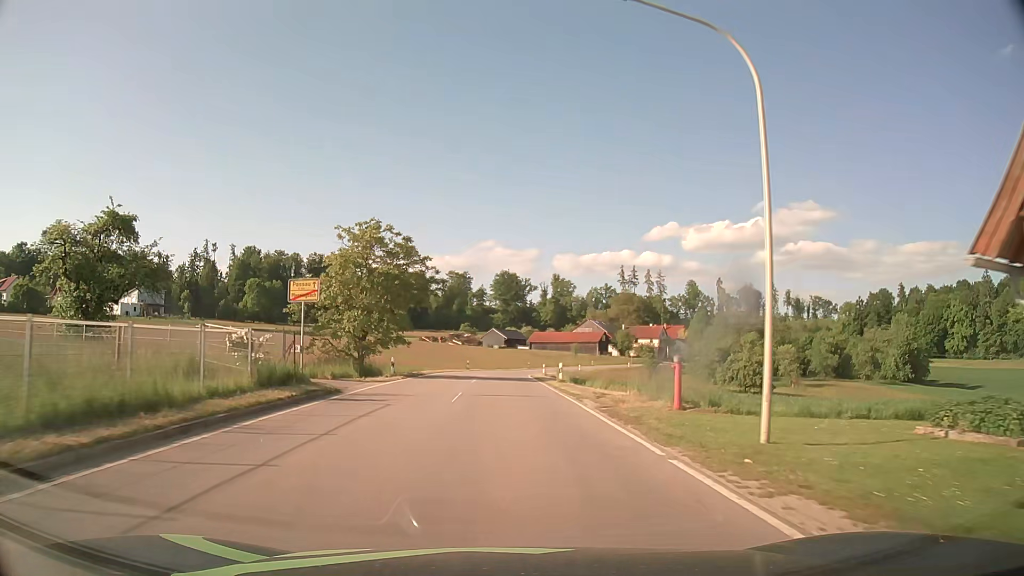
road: tertiary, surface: asphalt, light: Day
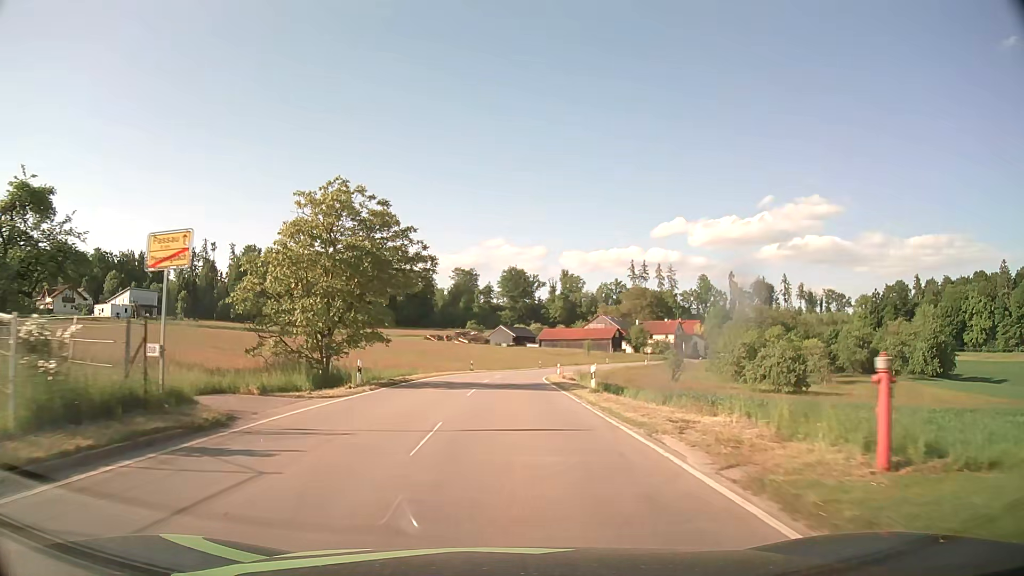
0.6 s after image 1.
(-0.1, +9.1) m; -1°
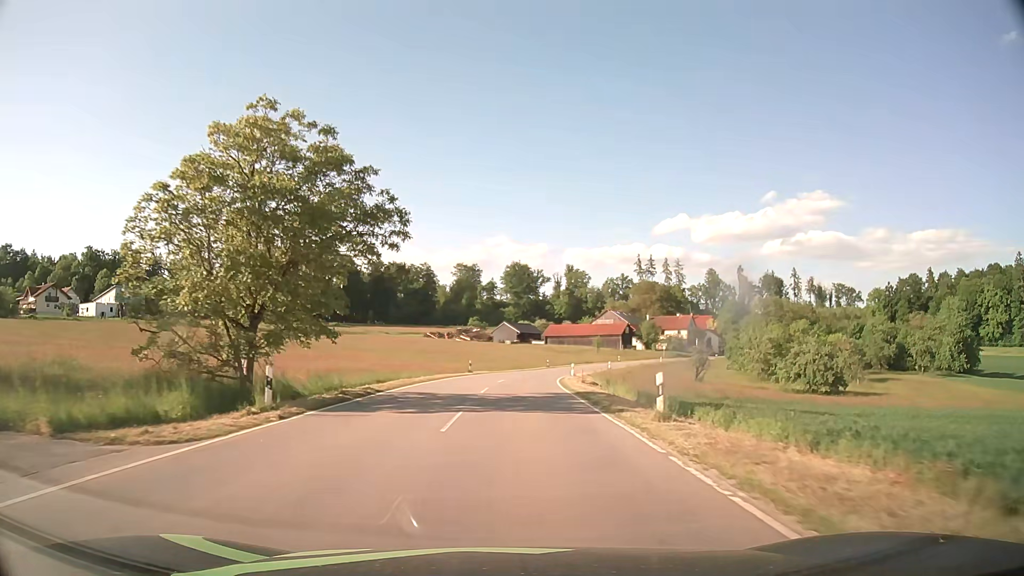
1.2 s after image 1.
(0.0, +9.4) m; 0°
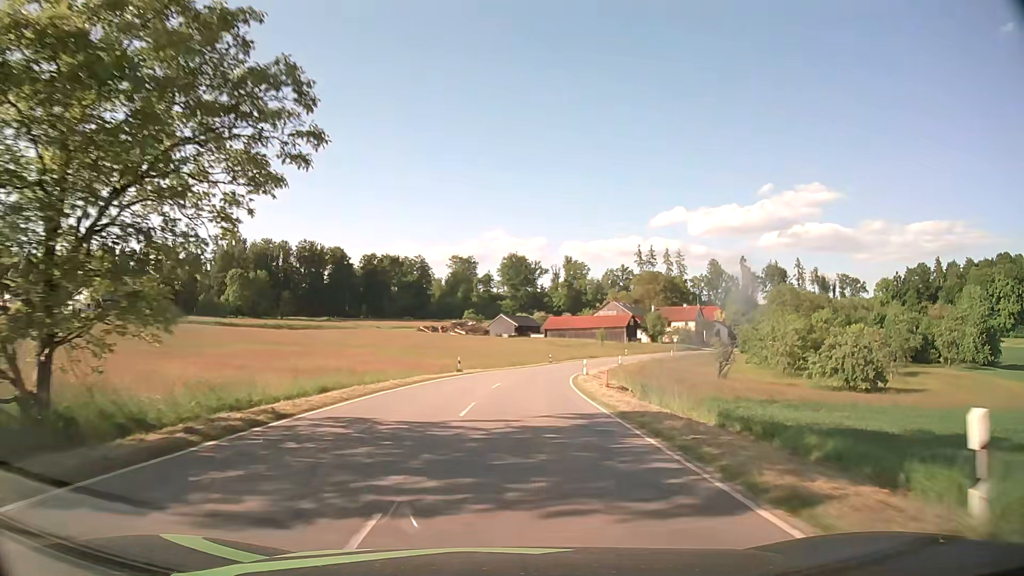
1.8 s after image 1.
(0.0, +9.7) m; 0°
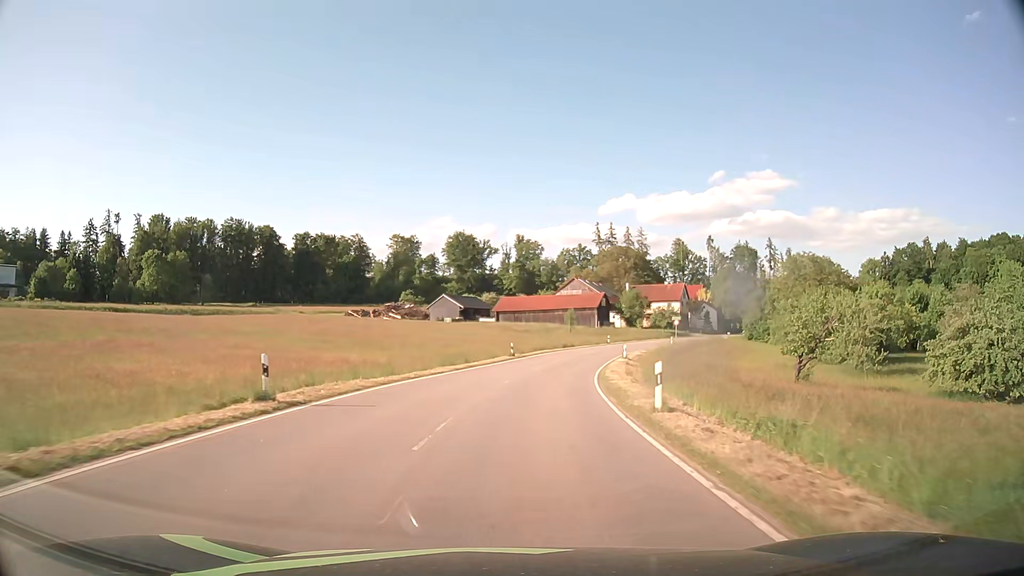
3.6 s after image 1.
(+0.8, +29.2) m; +4°
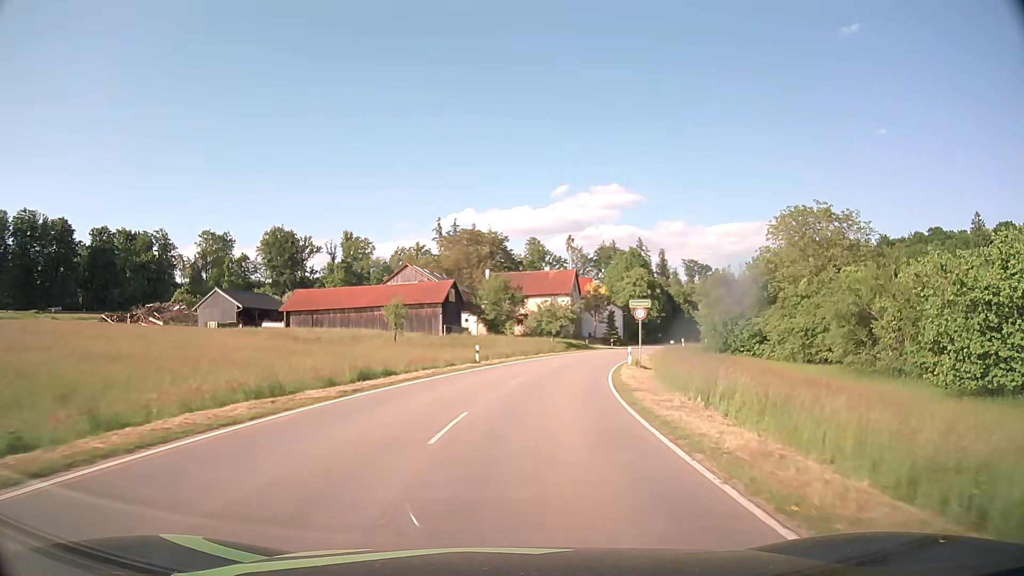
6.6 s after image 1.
(+5.2, +46.8) m; +14°
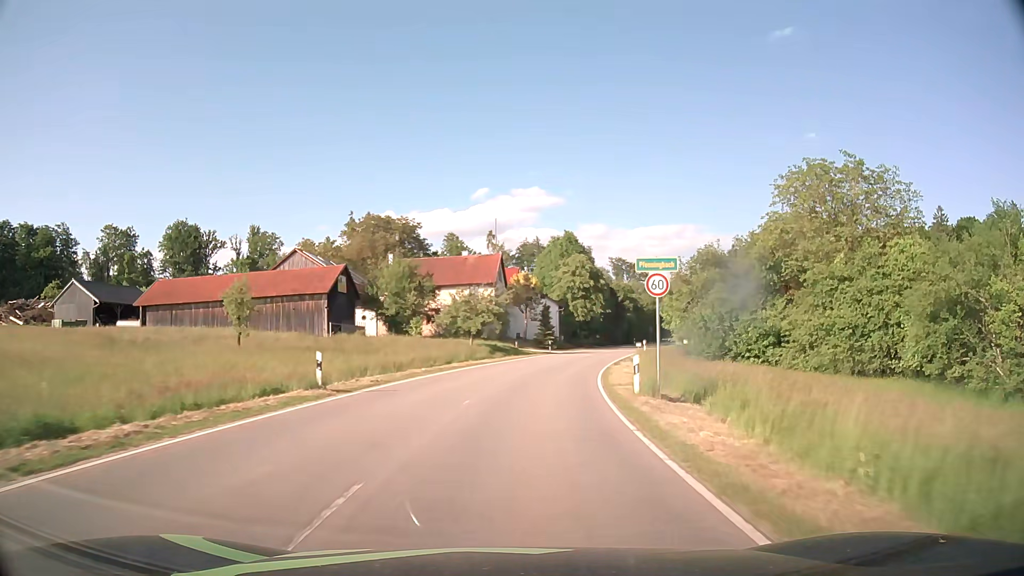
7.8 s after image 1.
(+1.1, +18.3) m; +7°
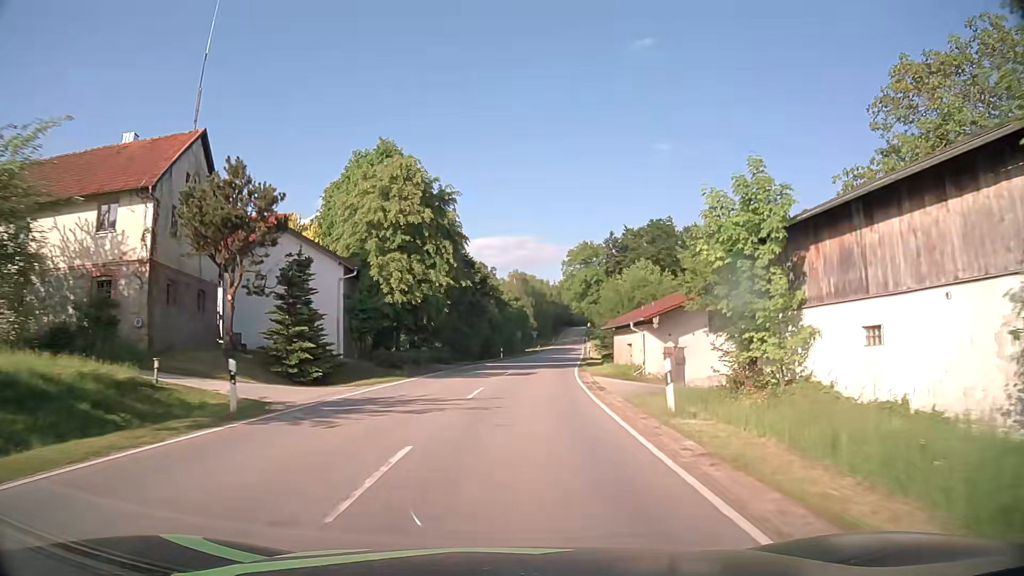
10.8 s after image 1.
(+5.7, +44.9) m; +14°
(0, +10) (+1, +20) (+2, +30) (+3, +40) (+4, +50) (+5, +60) (+6, +70) (+7, +80) (+9, +90) (+10, +99) m
